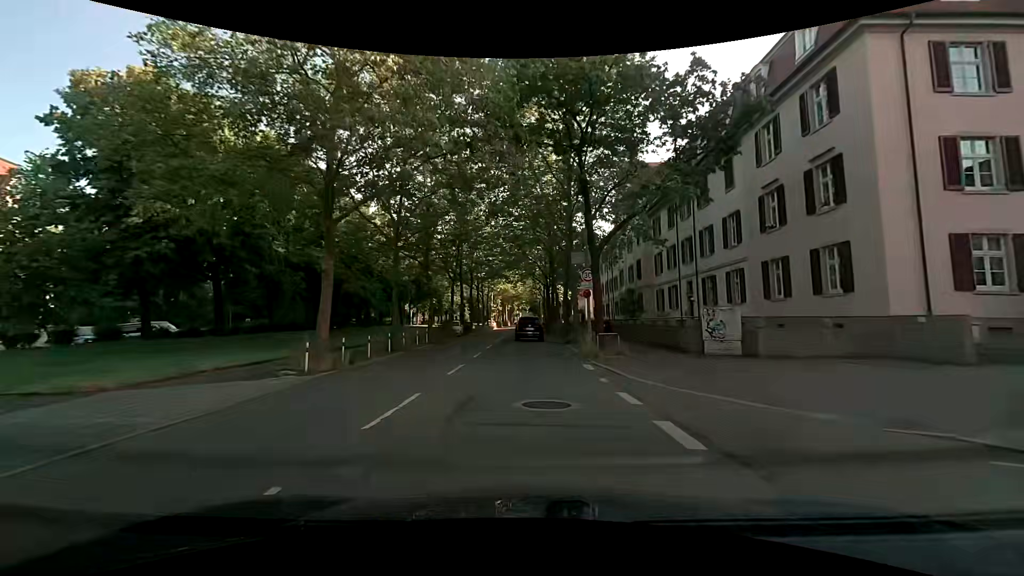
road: secondary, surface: asphalt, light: Day
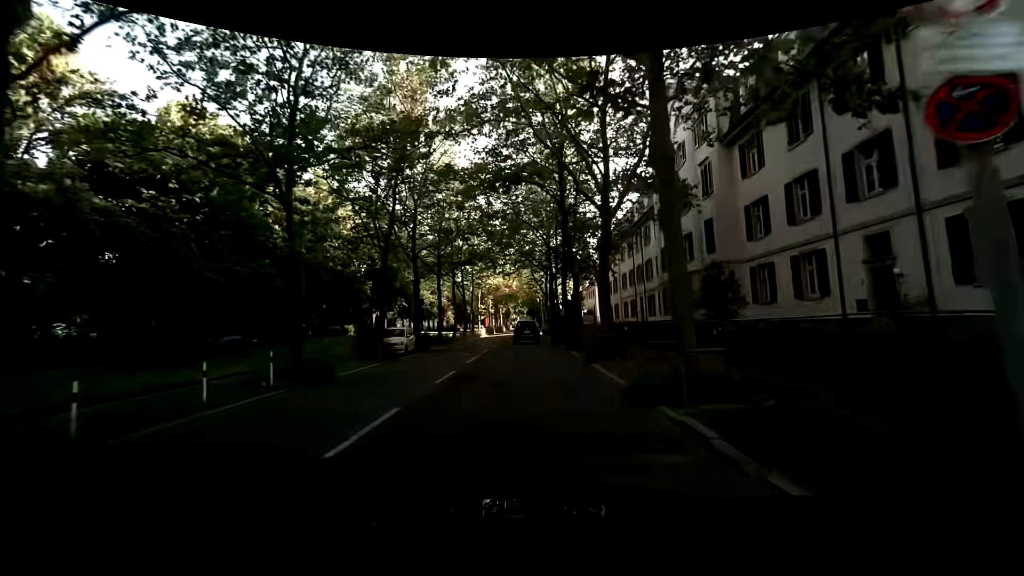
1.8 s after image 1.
(+0.1, +19.7) m; -1°
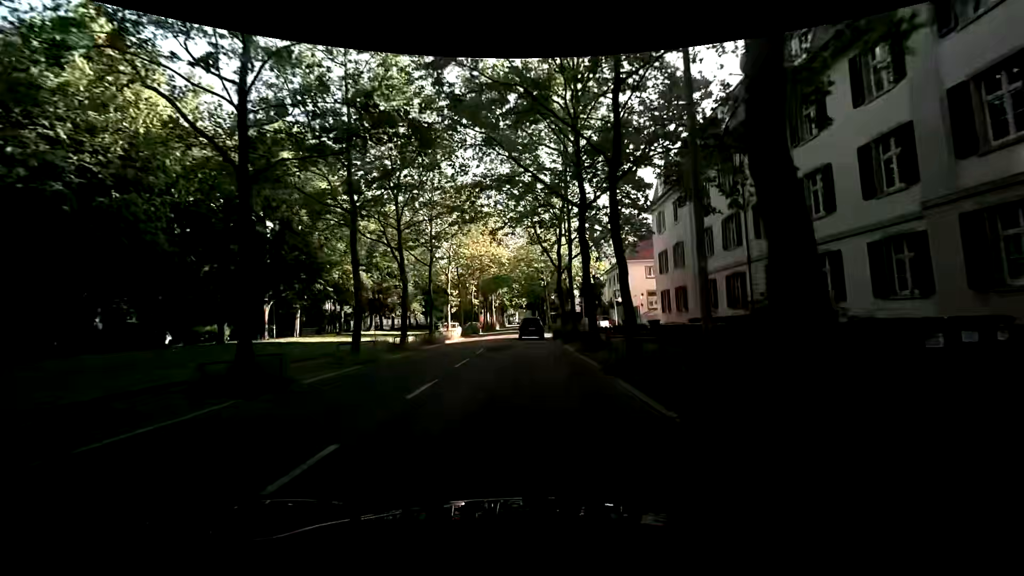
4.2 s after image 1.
(+0.4, +27.0) m; +1°
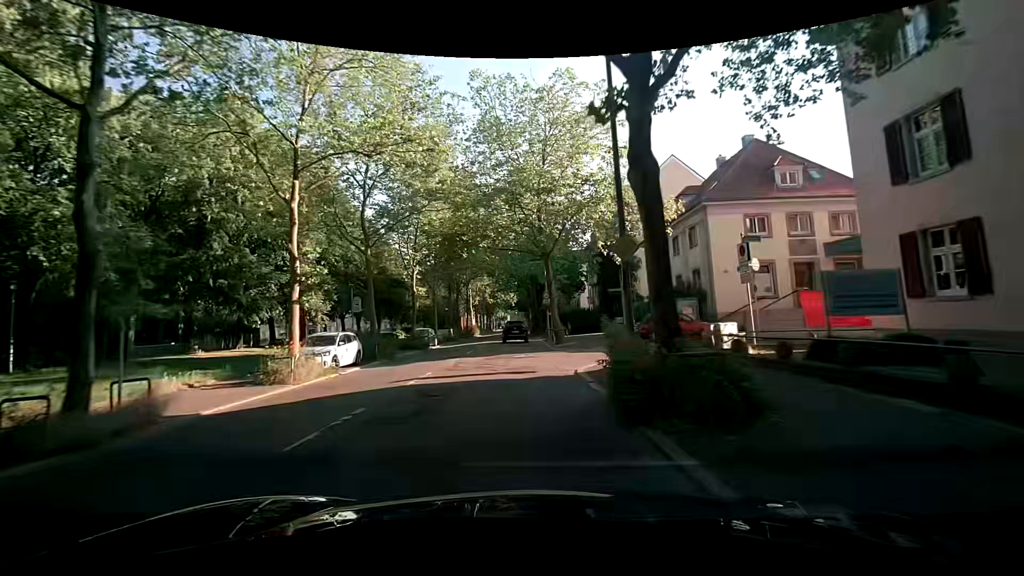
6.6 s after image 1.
(+0.3, +27.9) m; -1°
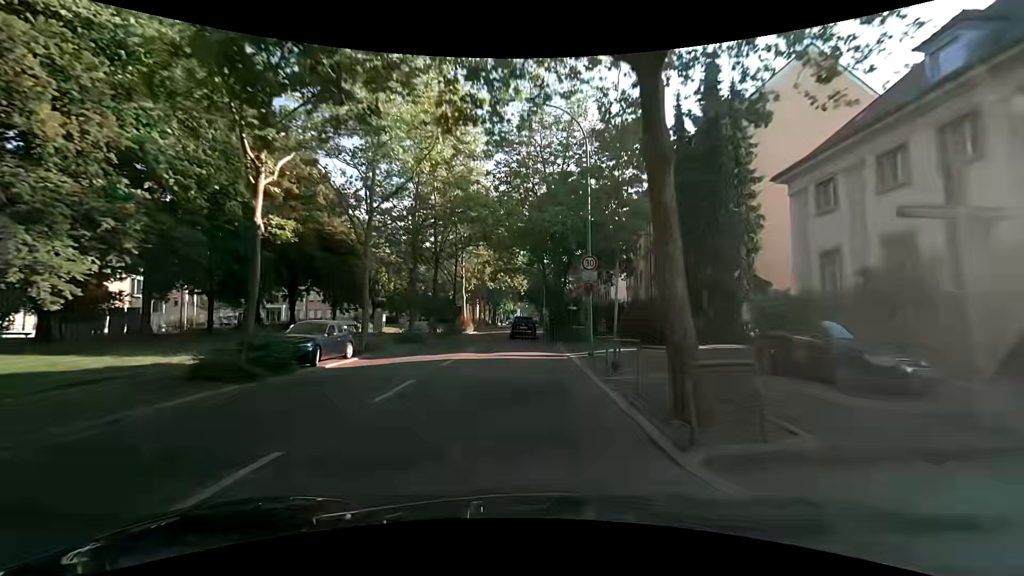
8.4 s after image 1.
(0.0, +21.4) m; 0°
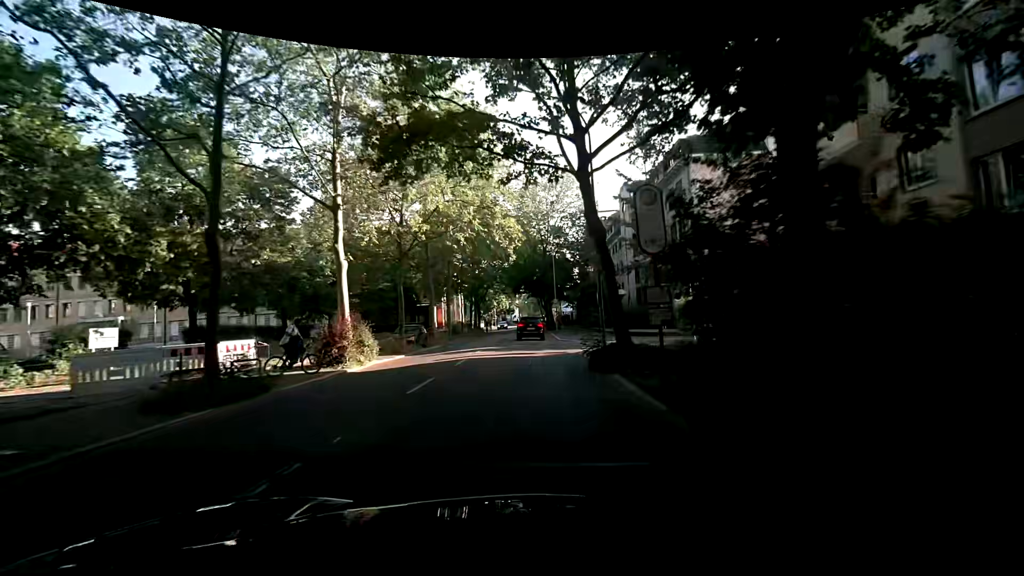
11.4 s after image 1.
(-0.1, +35.8) m; 0°
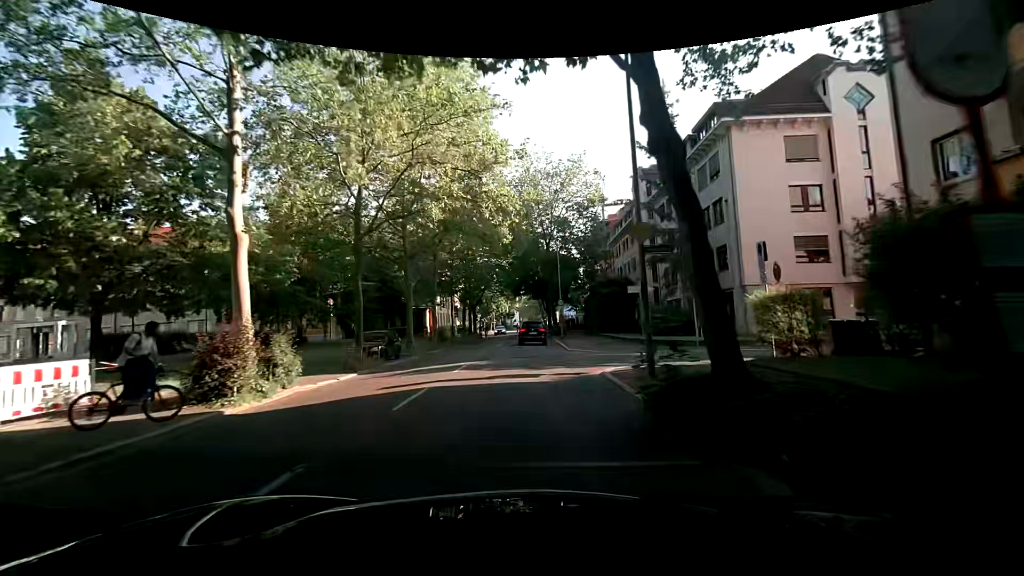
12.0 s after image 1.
(-0.1, +6.9) m; 0°
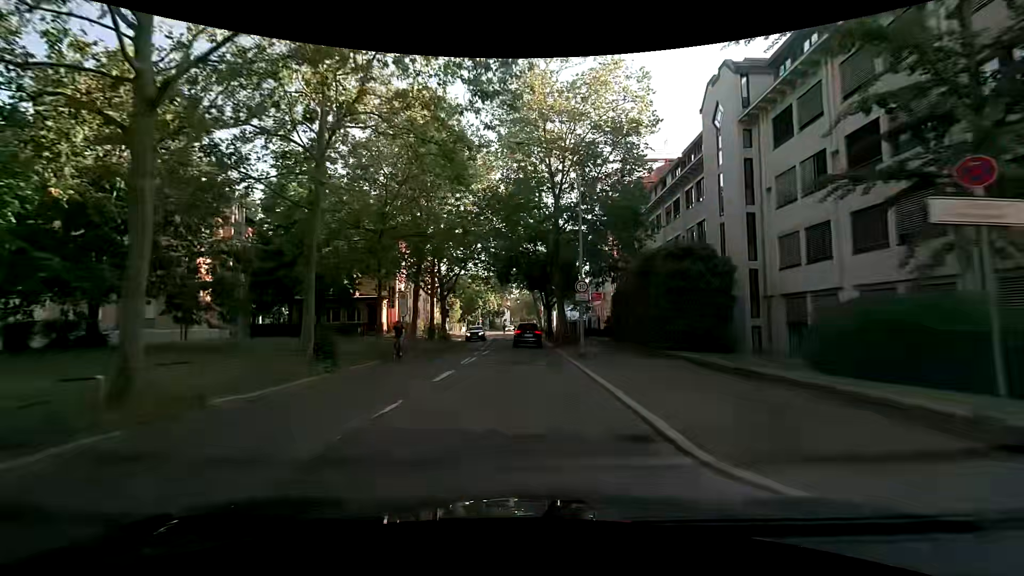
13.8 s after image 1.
(-0.2, +20.2) m; +1°
